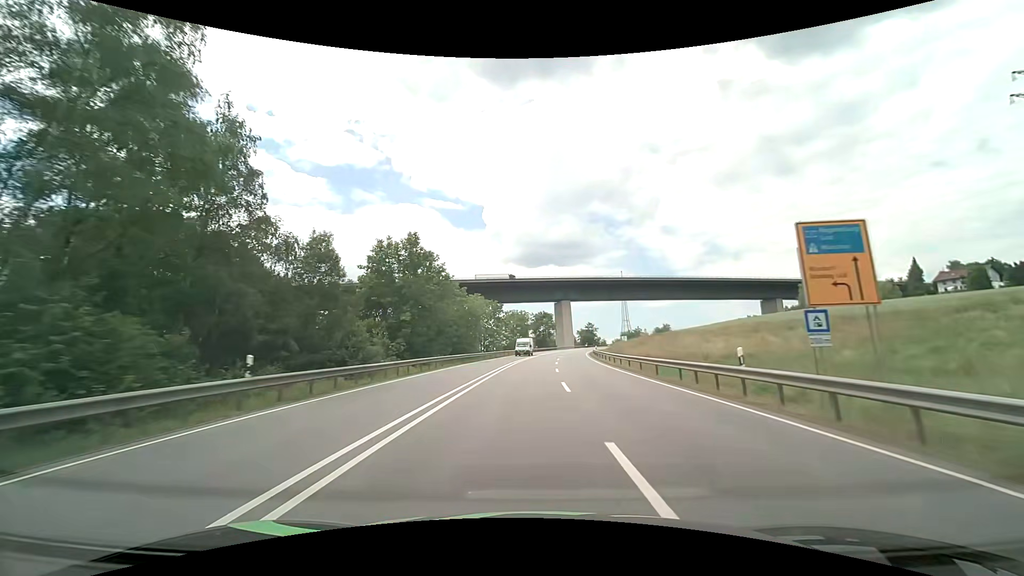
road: primary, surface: asphalt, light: Day
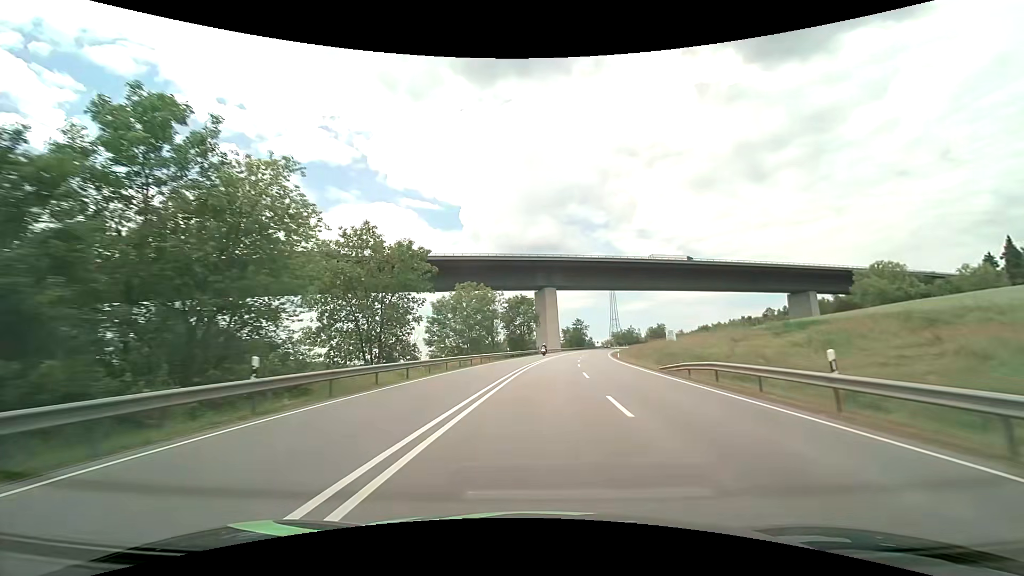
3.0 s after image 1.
(+1.2, +53.2) m; +2°
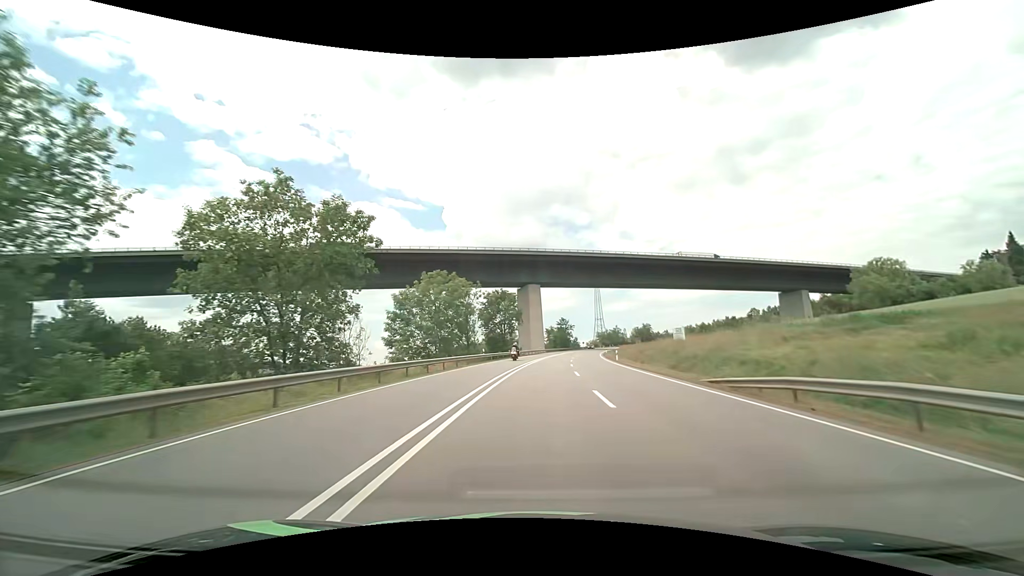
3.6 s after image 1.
(+0.2, +10.7) m; +2°
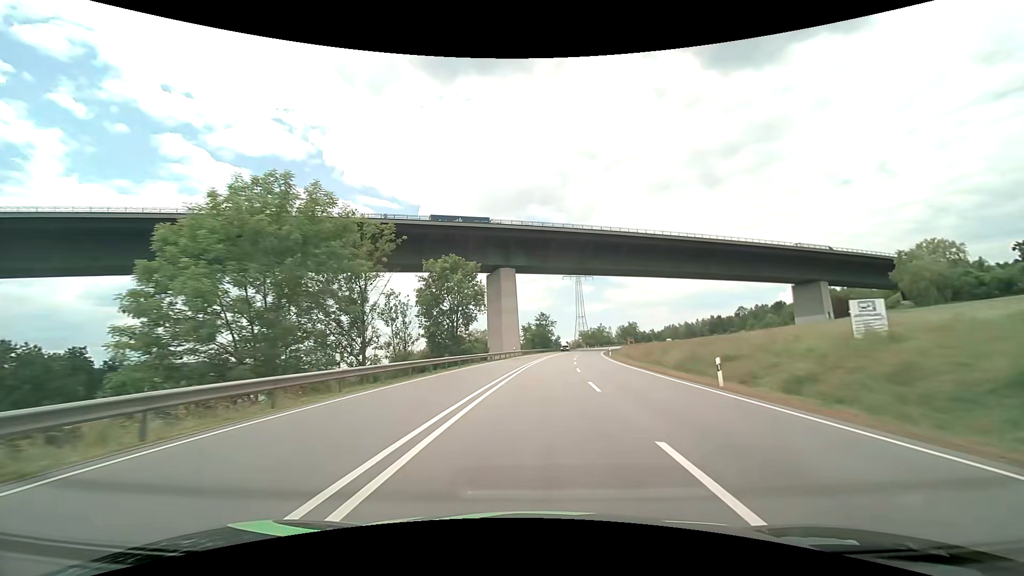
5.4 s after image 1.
(+1.0, +32.1) m; +3°
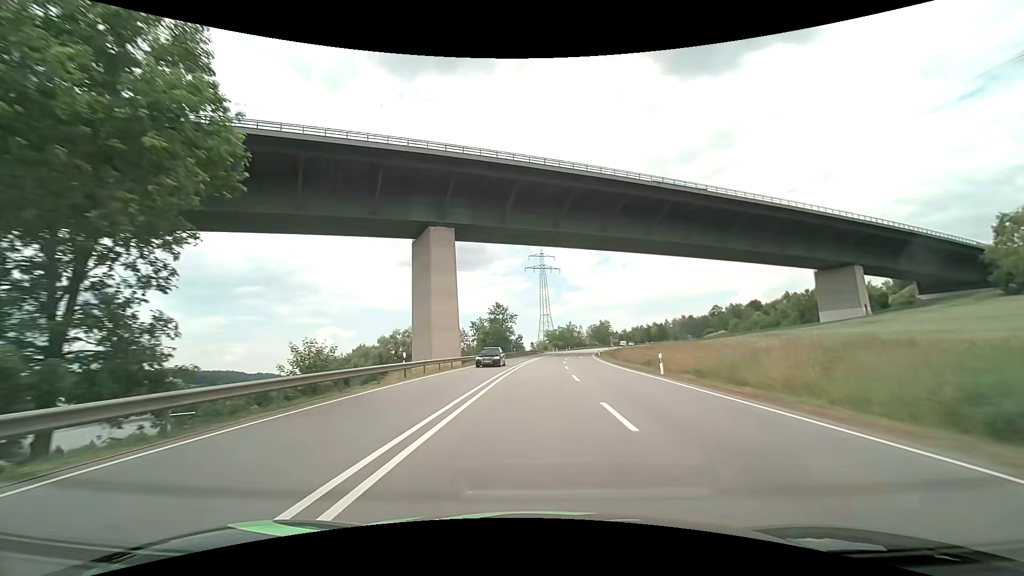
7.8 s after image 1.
(+1.8, +43.0) m; +4°
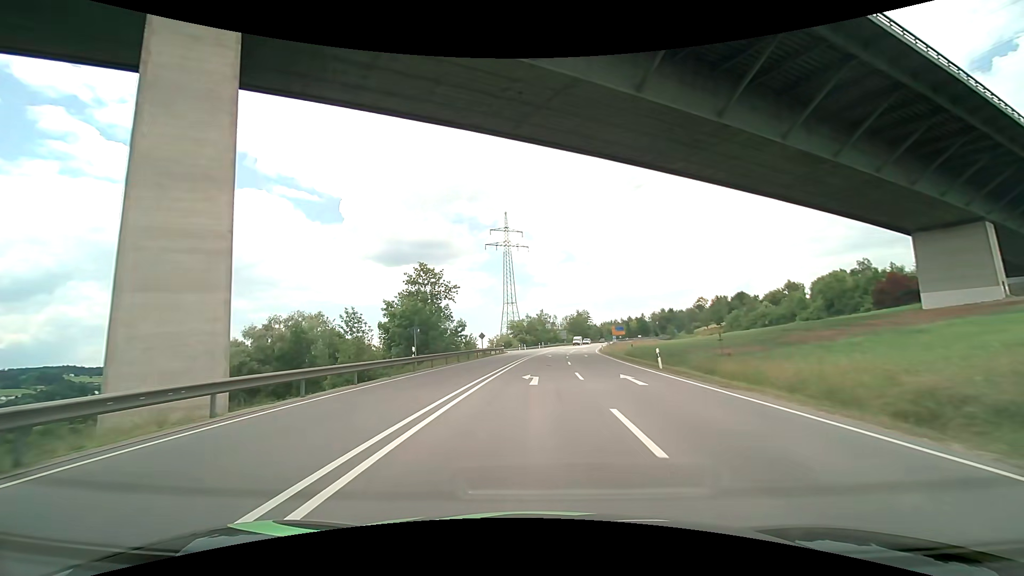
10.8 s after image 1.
(+1.7, +49.8) m; +4°
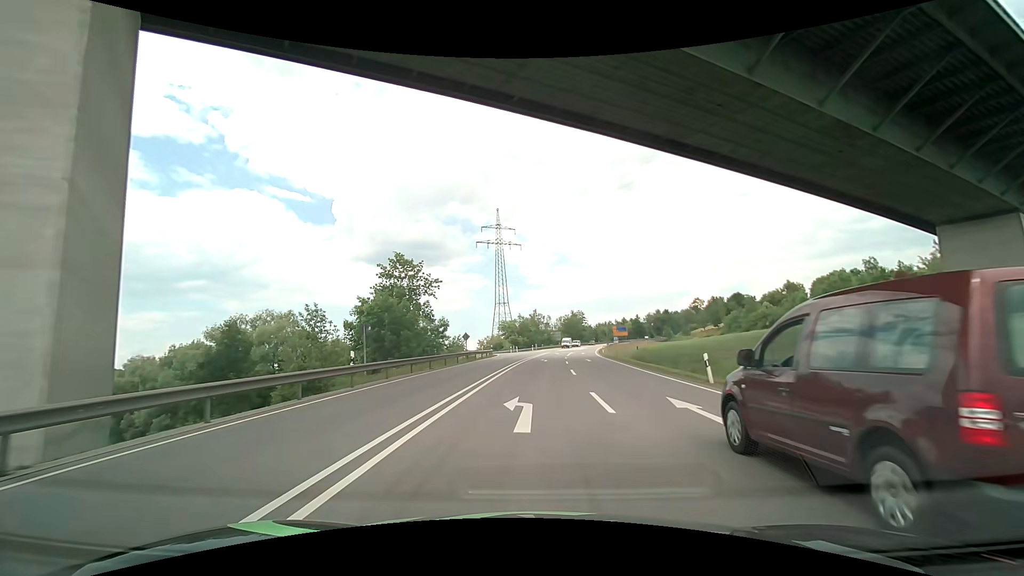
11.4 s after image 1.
(+0.1, +8.0) m; +1°
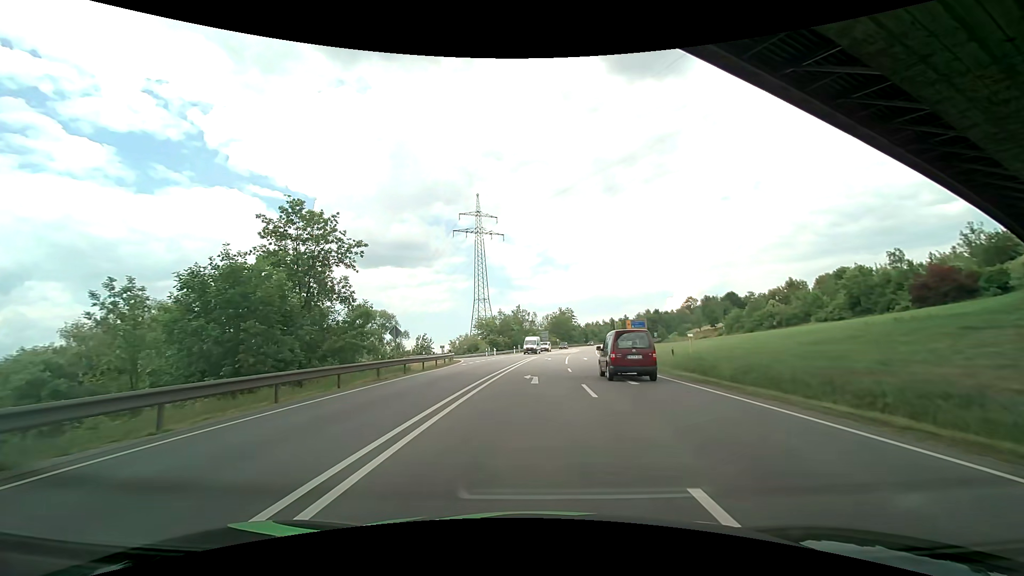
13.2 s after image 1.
(+0.3, +20.9) m; +2°
